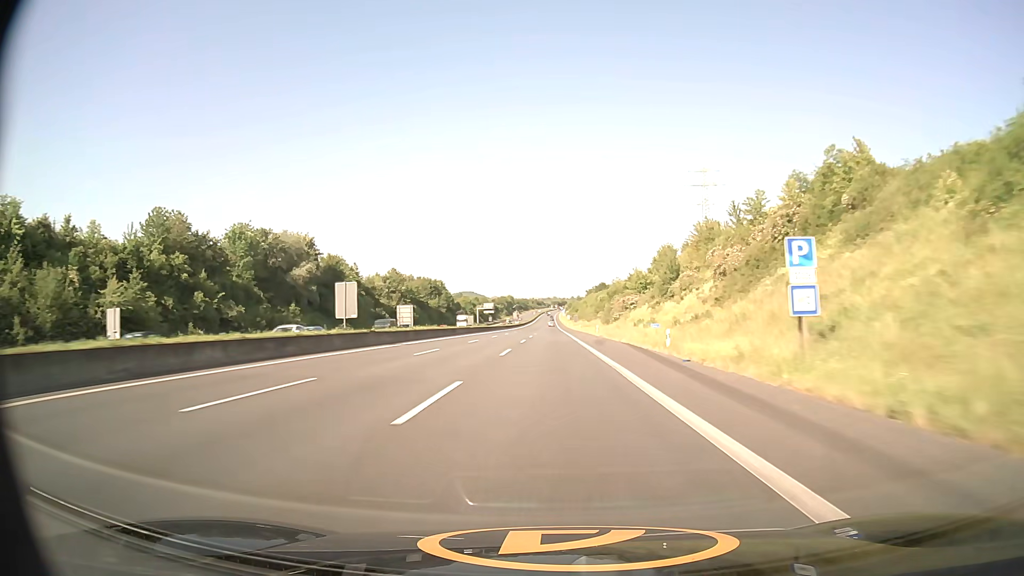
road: motorway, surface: asphalt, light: Day
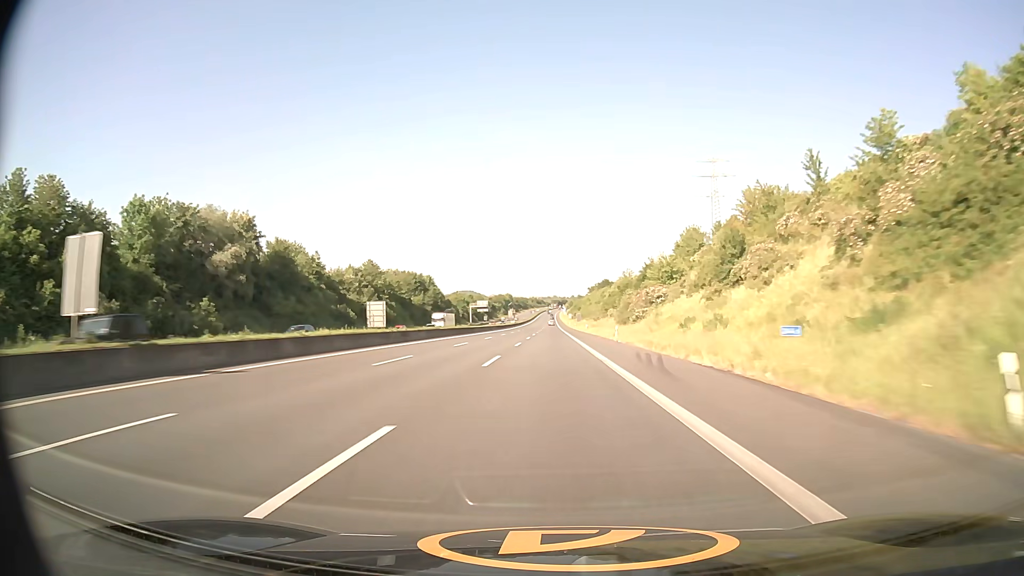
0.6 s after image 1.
(0.0, +24.2) m; 0°
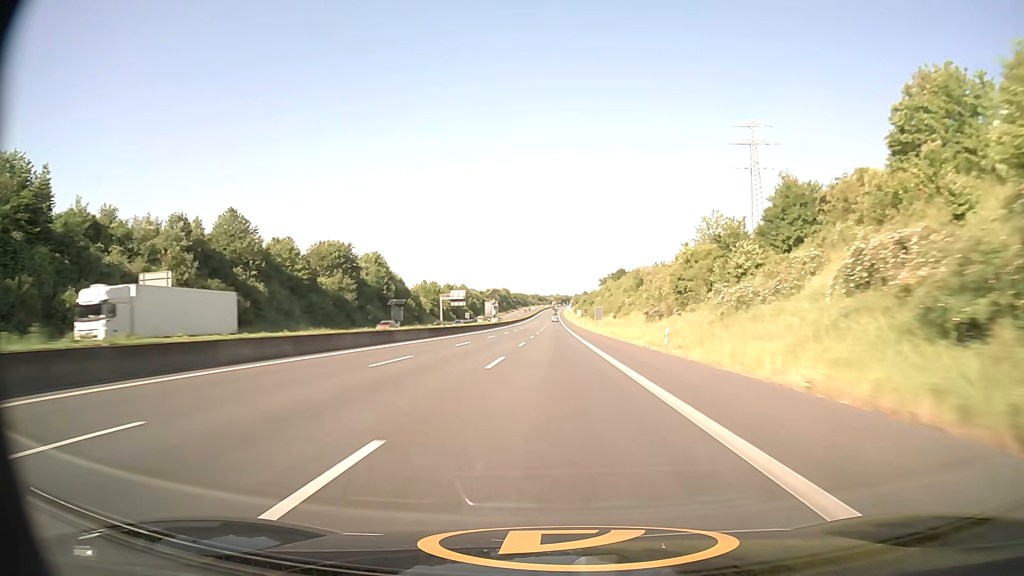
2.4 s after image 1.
(-0.2, +72.7) m; 0°
(0, +10) (0, +20) (0, +30) (0, +40) (0, +50) (0, +60) (0, +70) (0, +80) (0, +90) (0, +100) m
